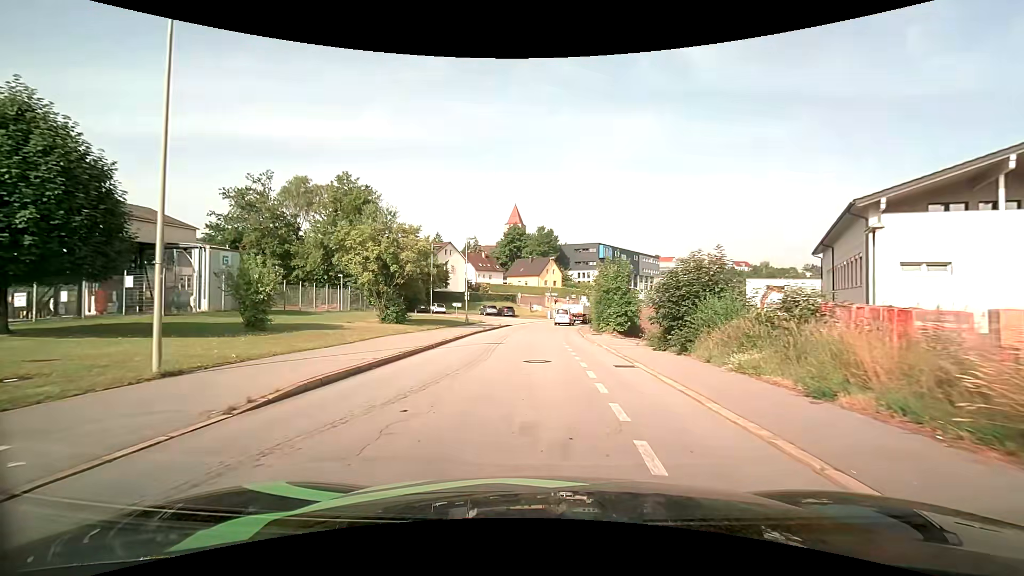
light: Day
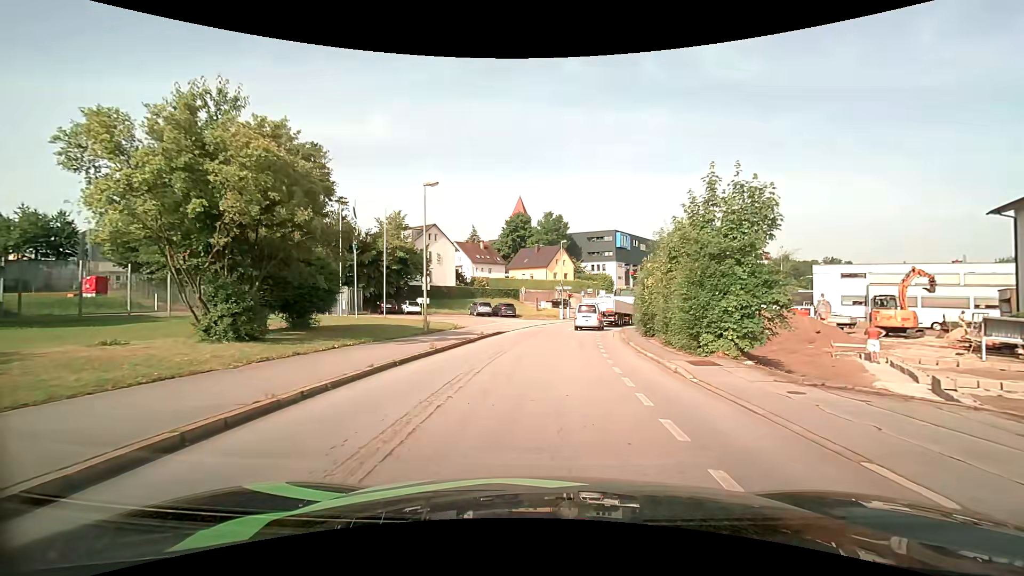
(-0.1, +19.0) m; 0°
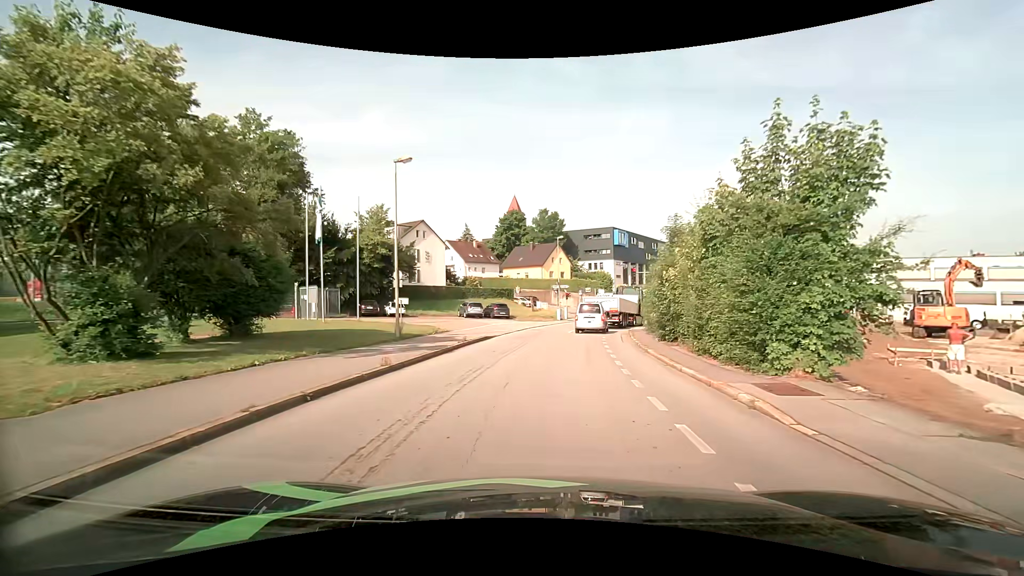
(0.0, +4.4) m; 0°
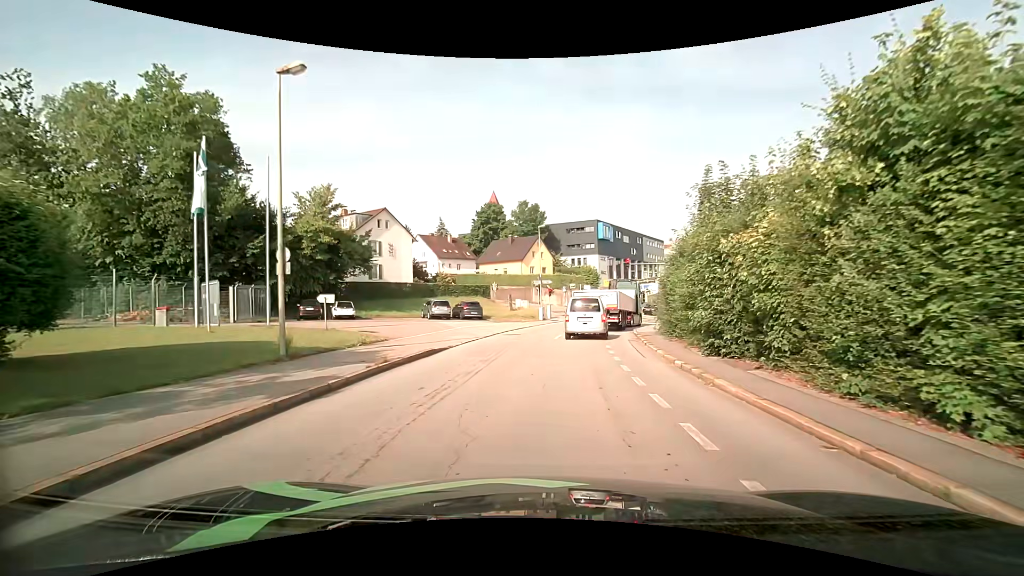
(+0.2, +8.0) m; +2°
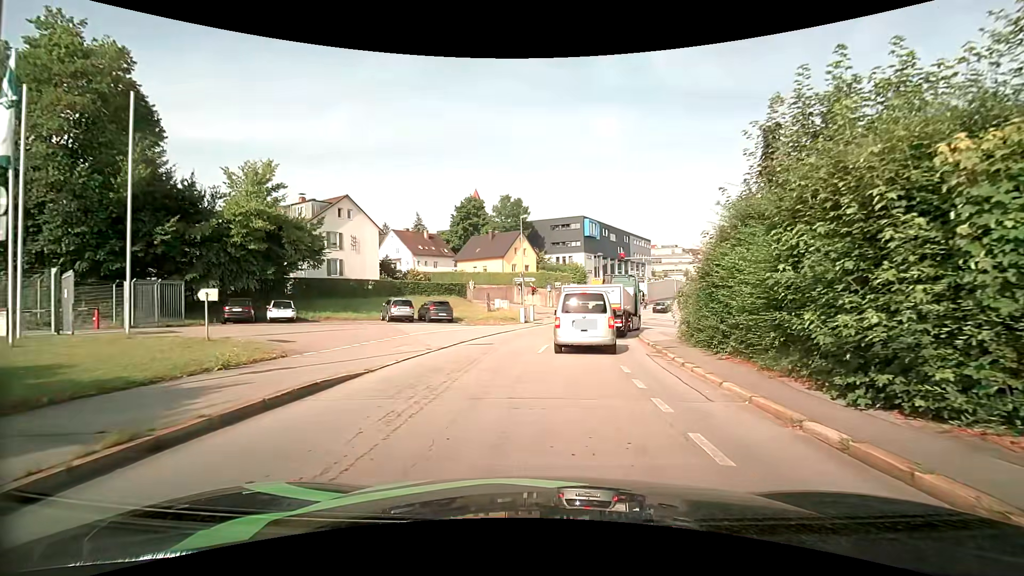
(+0.1, +6.5) m; +2°
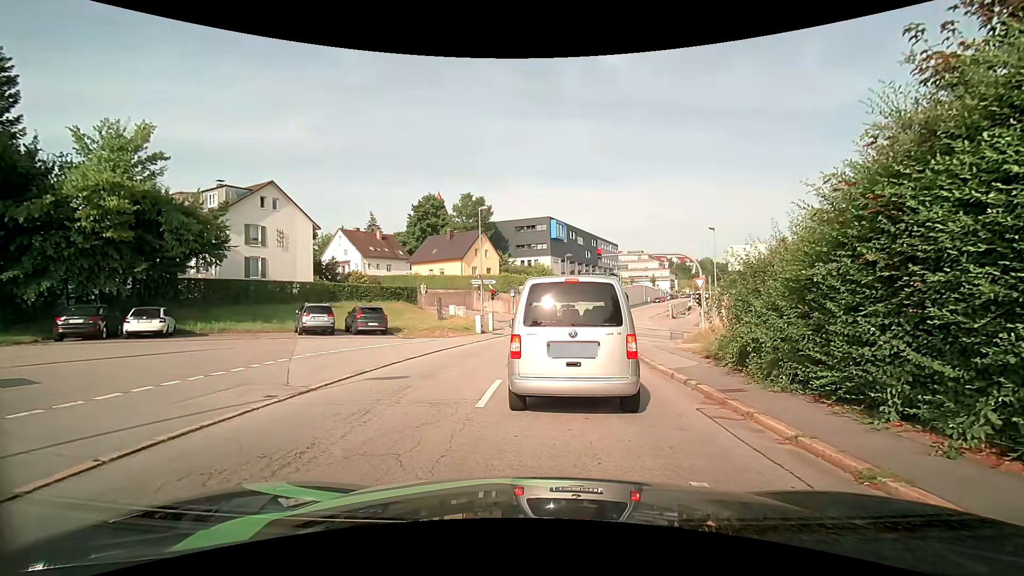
(+0.2, +7.1) m; +2°
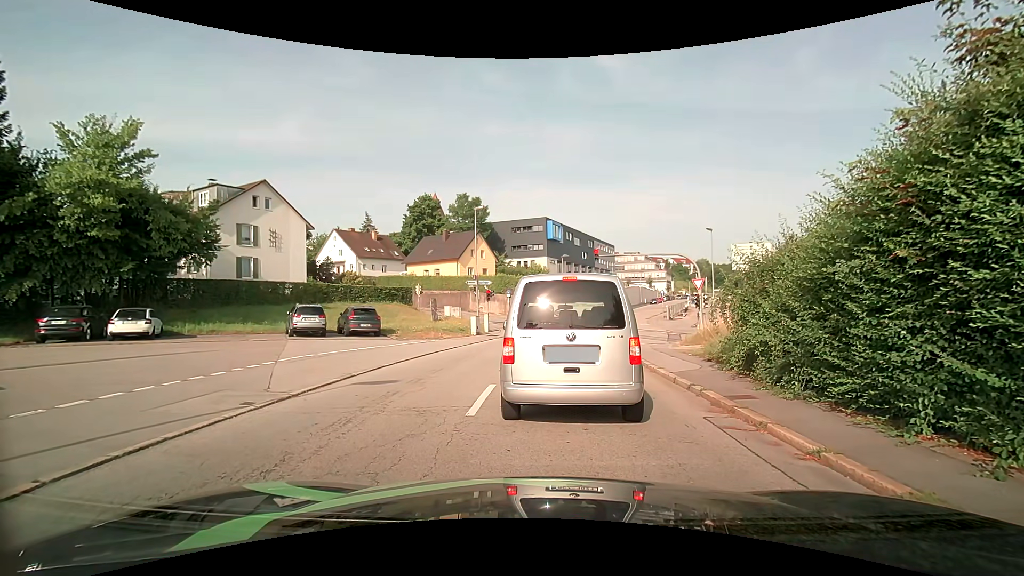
(0.0, +0.5) m; 0°
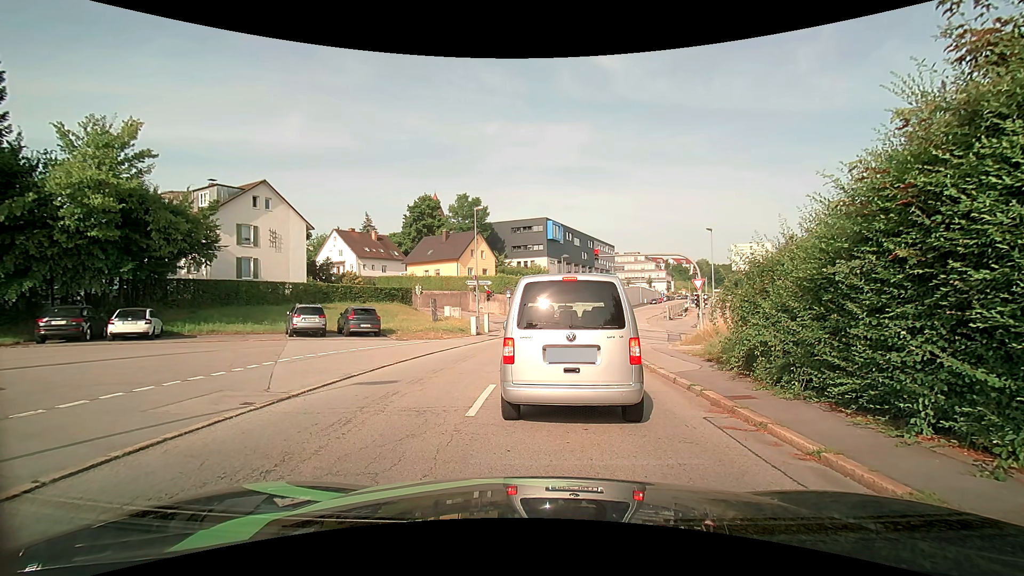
(0.0, +0.1) m; 0°
(+1, +10) (+2, +20) (+4, +30) (+6, +39) (+5, +49) (-1, +56) (-10, +61) (-19, +66) (-27, +71) (-36, +77) m
